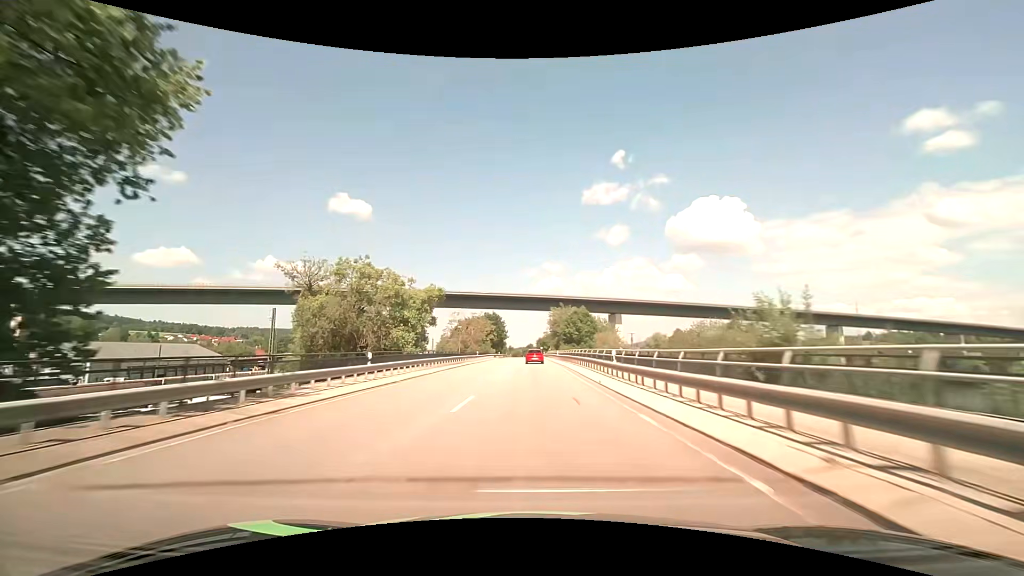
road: primary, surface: asphalt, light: Day
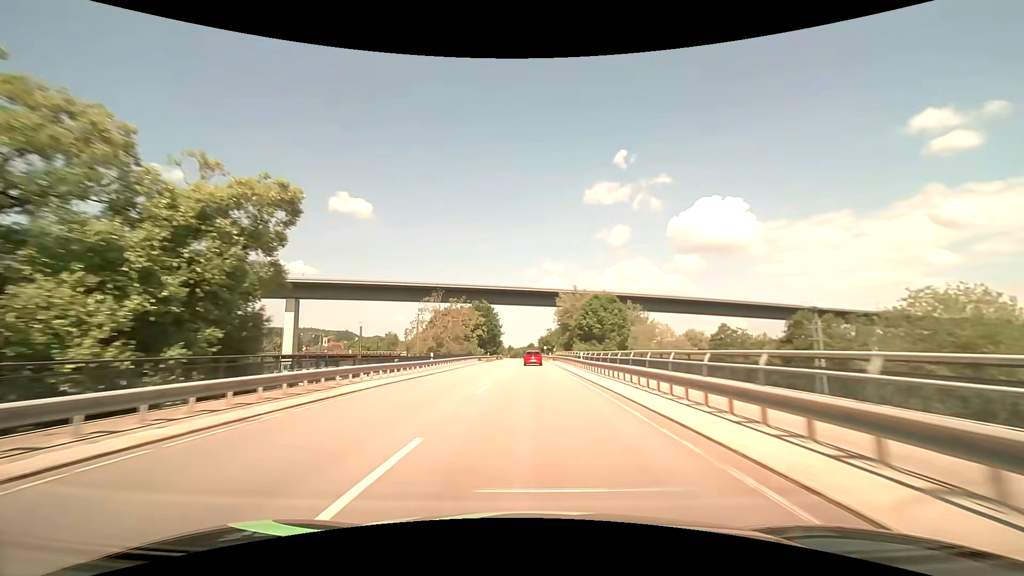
(+0.1, +31.3) m; 0°
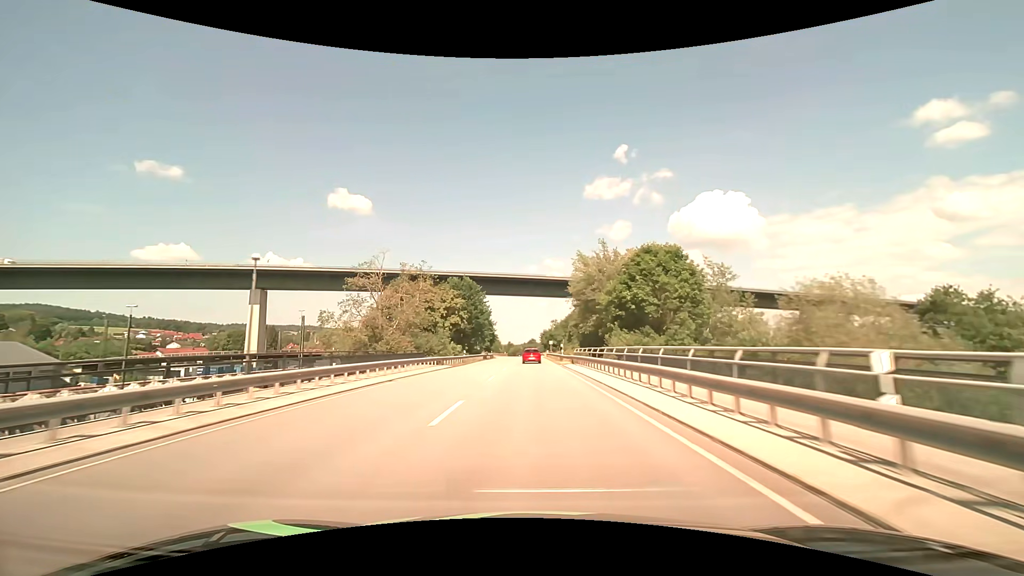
(+0.1, +31.2) m; 0°
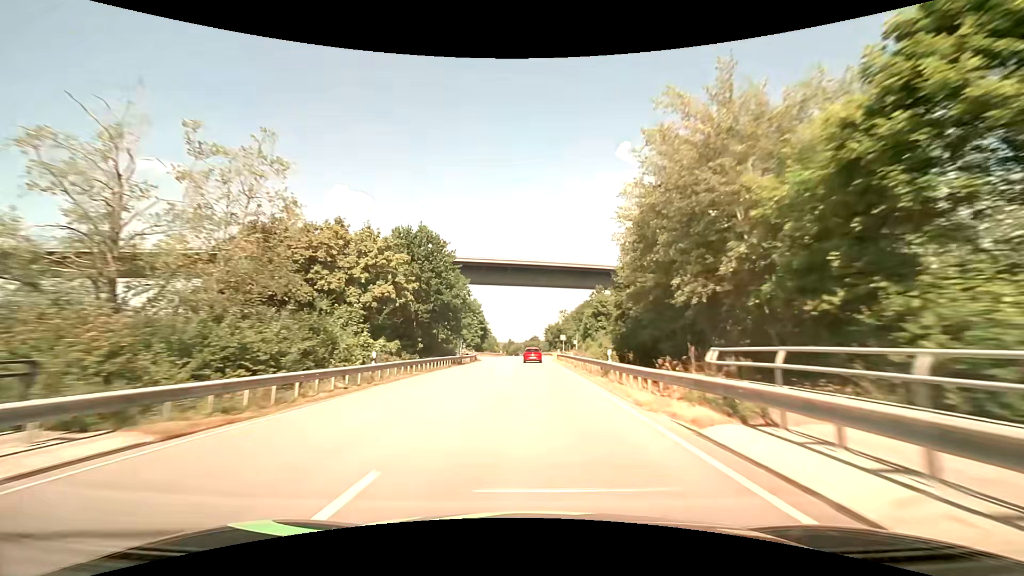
(-0.1, +31.2) m; 0°
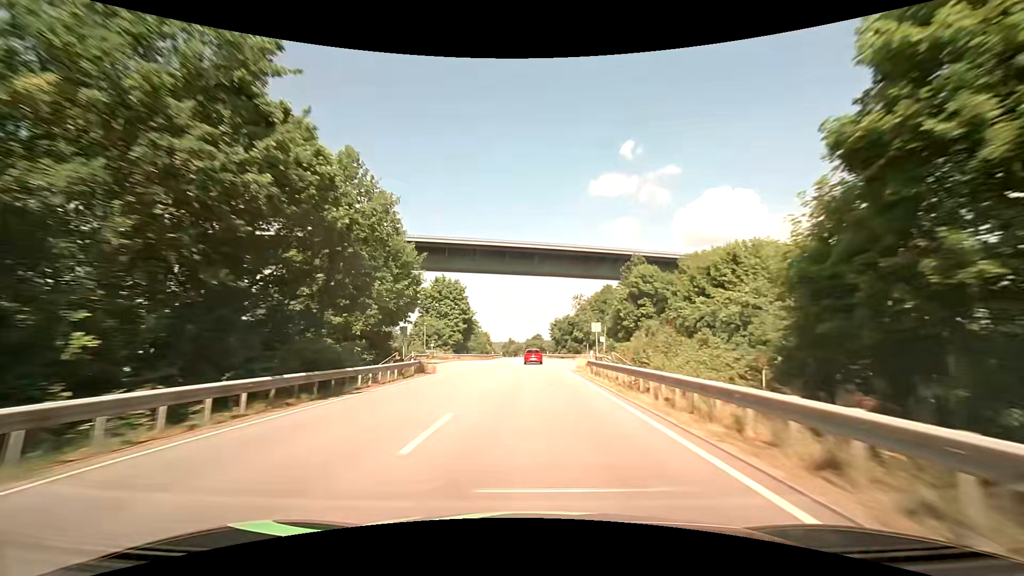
(-0.1, +31.4) m; 0°
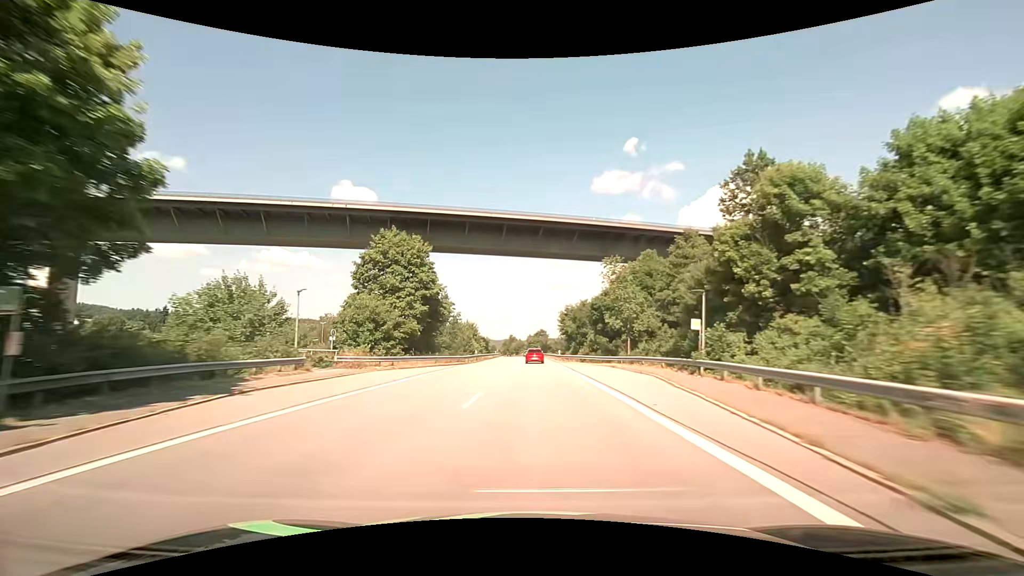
(-0.1, +31.5) m; 0°
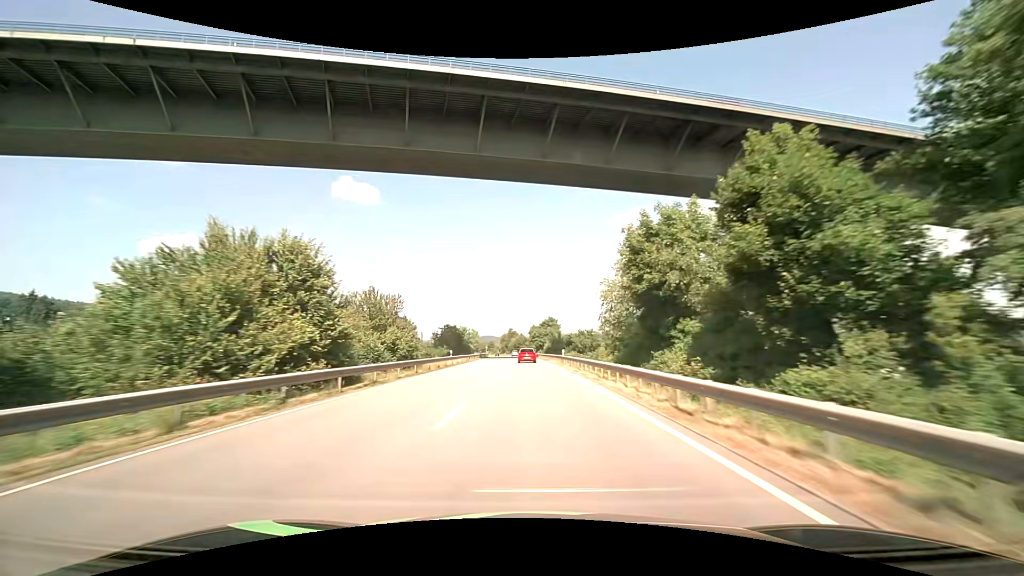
(-0.3, +63.3) m; -1°
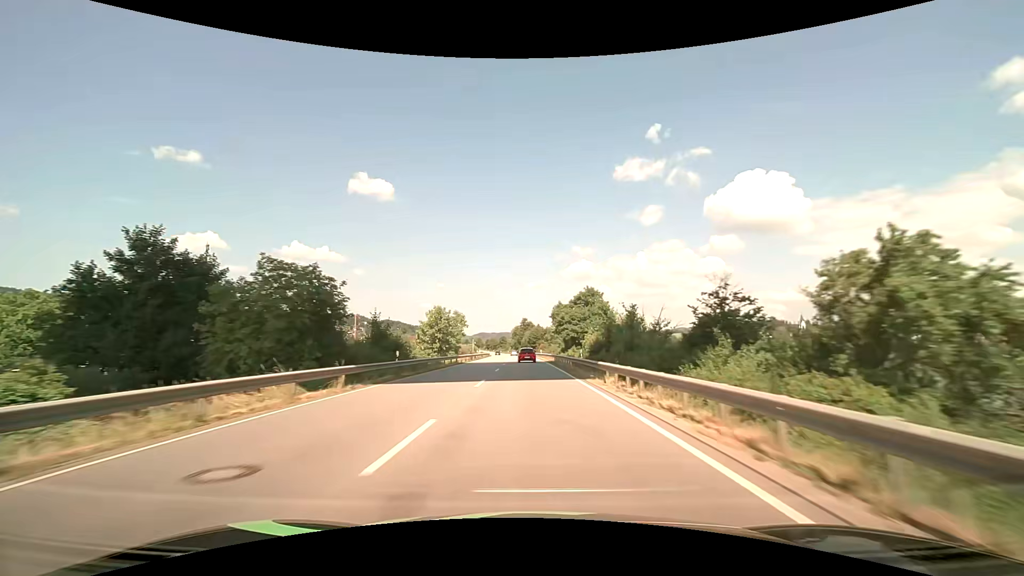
(-0.8, +63.5) m; -2°
(0, +10) (0, +20) (0, +30) (0, +40) (-1, +50) (-1, +60) (-1, +70) (-2, +80) (-2, +90) (-3, +100) m
